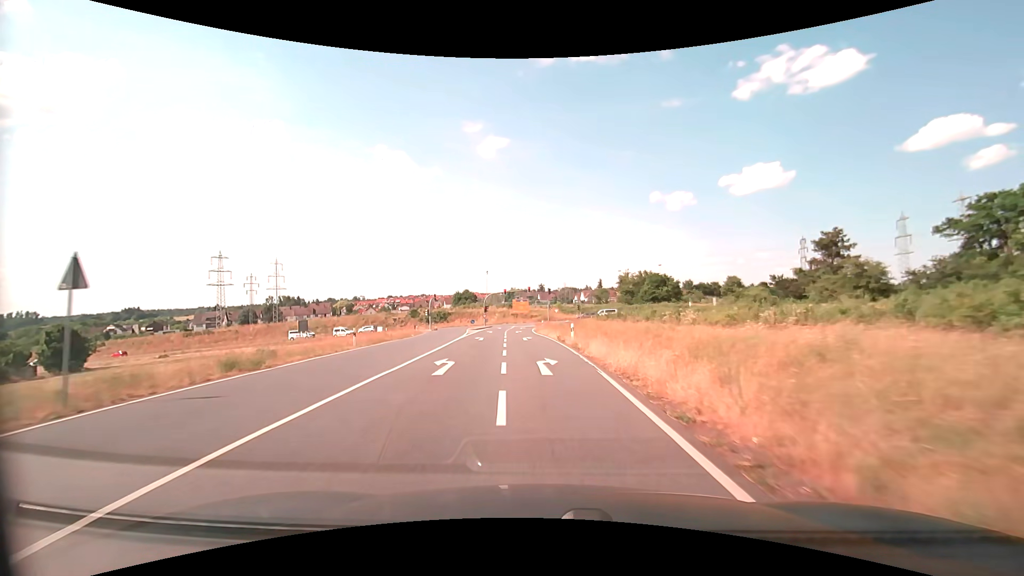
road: secondary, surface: asphalt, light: Day
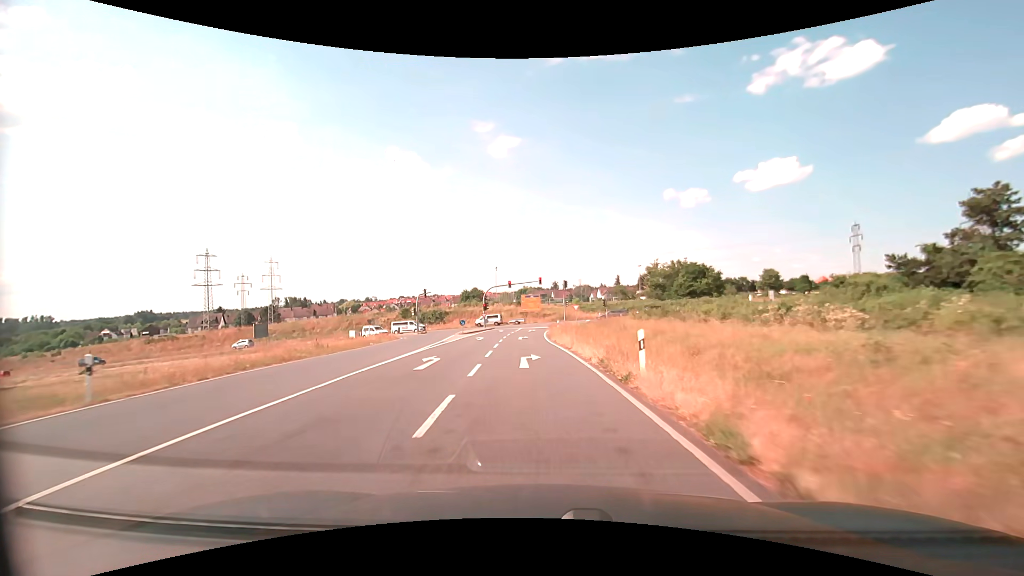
(-0.1, +18.3) m; -1°
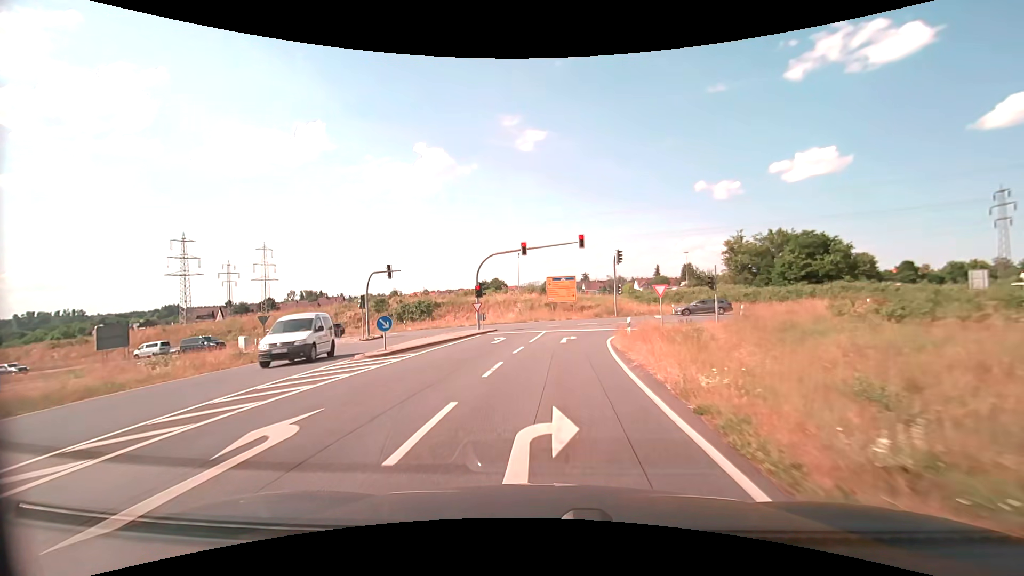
(-1.2, +30.7) m; -3°
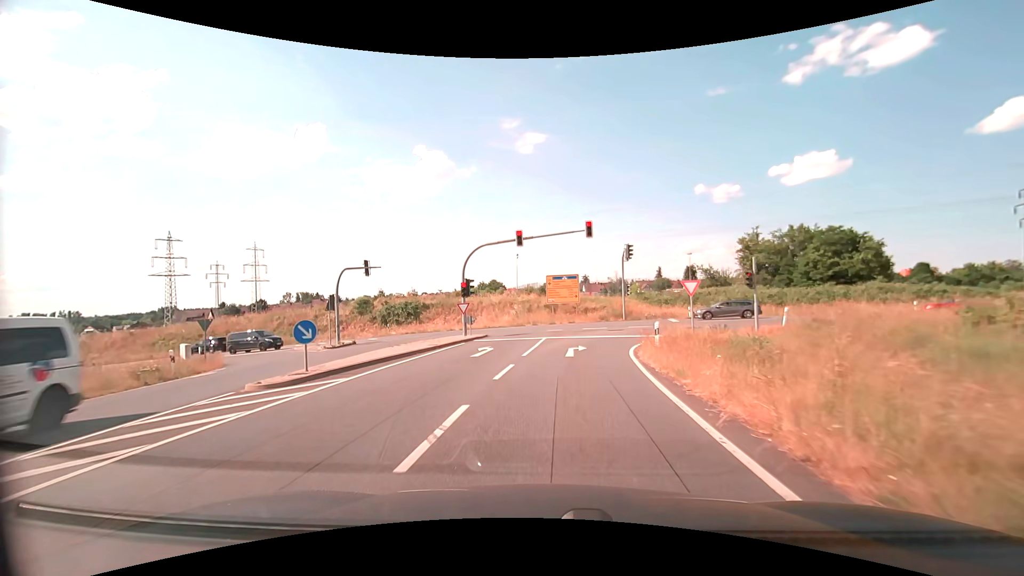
(0.0, +5.9) m; 0°
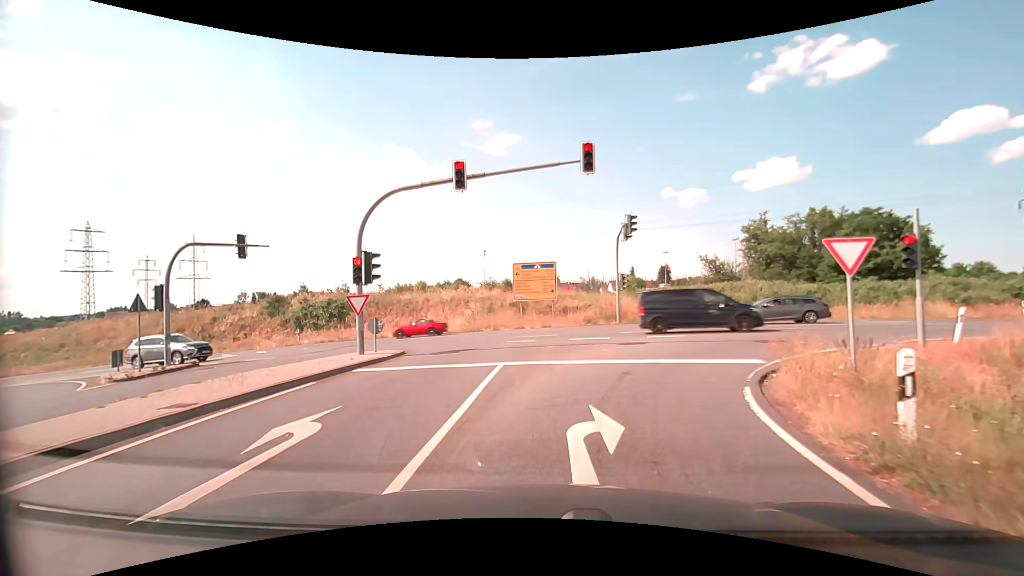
(+0.2, +13.2) m; +3°
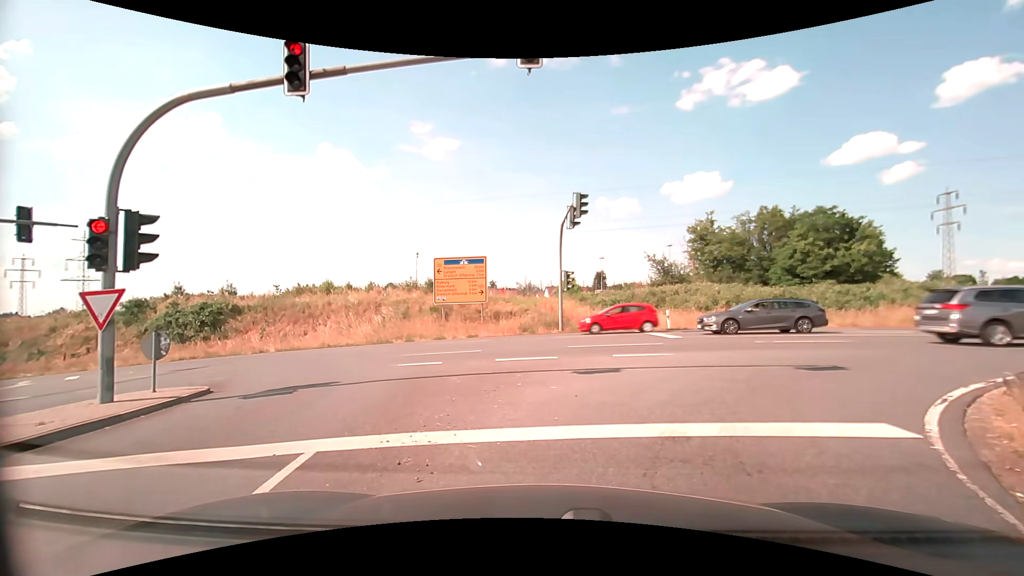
(+0.4, +6.9) m; +7°
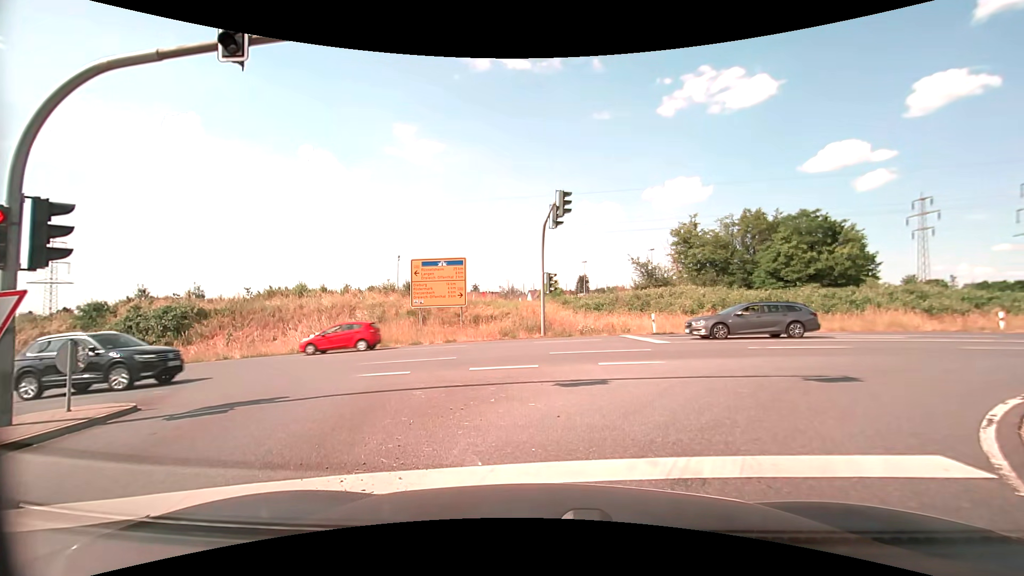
(0.0, +1.2) m; +2°
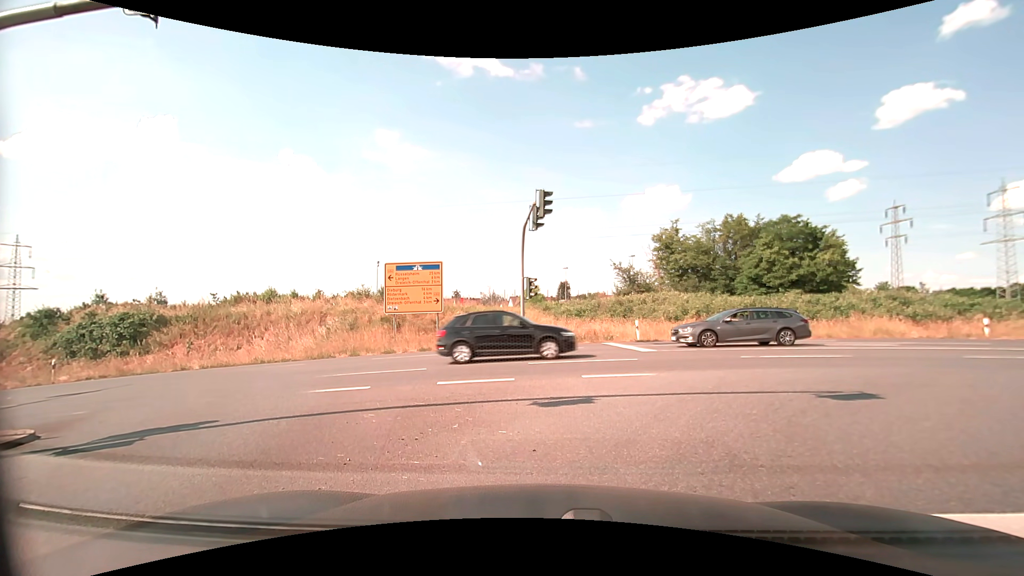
(0.0, +1.3) m; +2°
(+2, +10) (+10, +15) (+20, +16) (+30, +17) (+40, +17) (+50, +17) (+60, +18) (+70, +18) (+80, +18) (+90, +19) m
